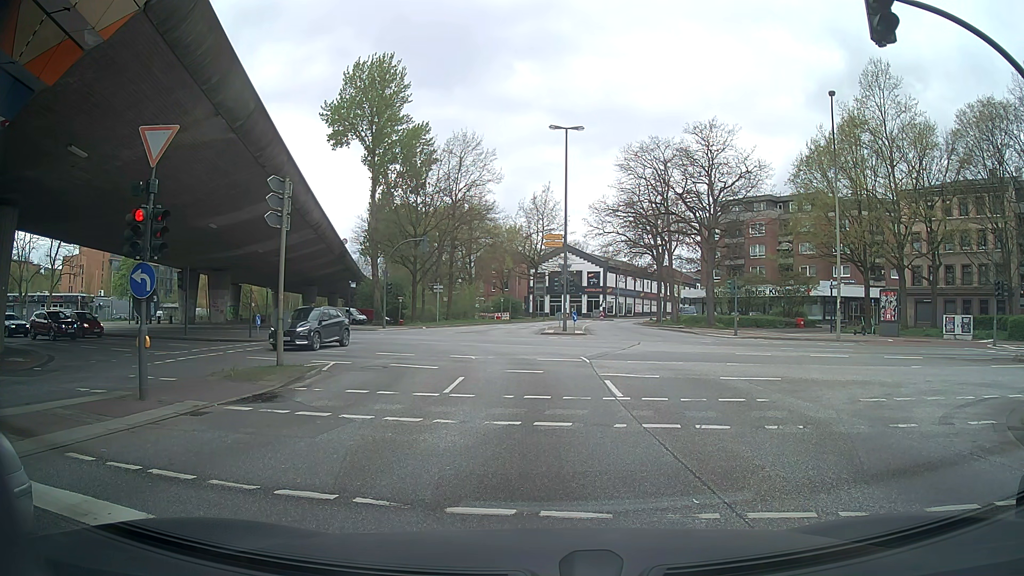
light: Day
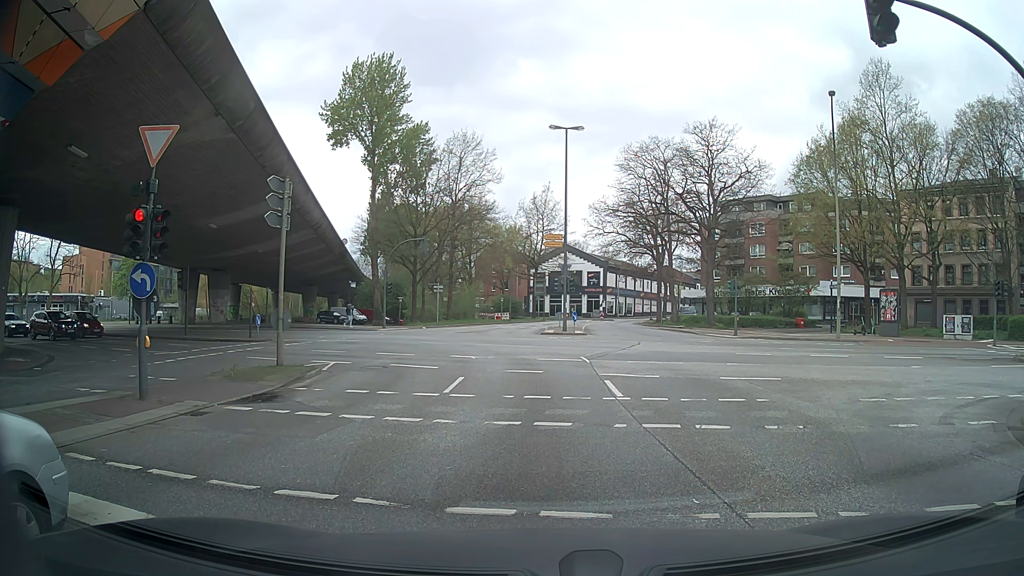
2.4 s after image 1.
(0.0, 0.0) m; 0°
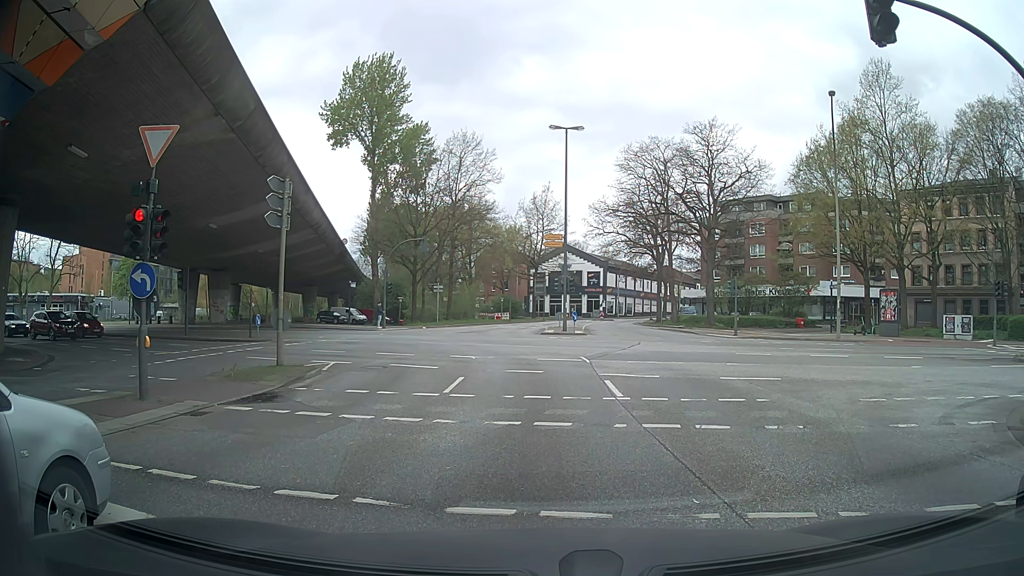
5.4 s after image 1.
(0.0, 0.0) m; 0°
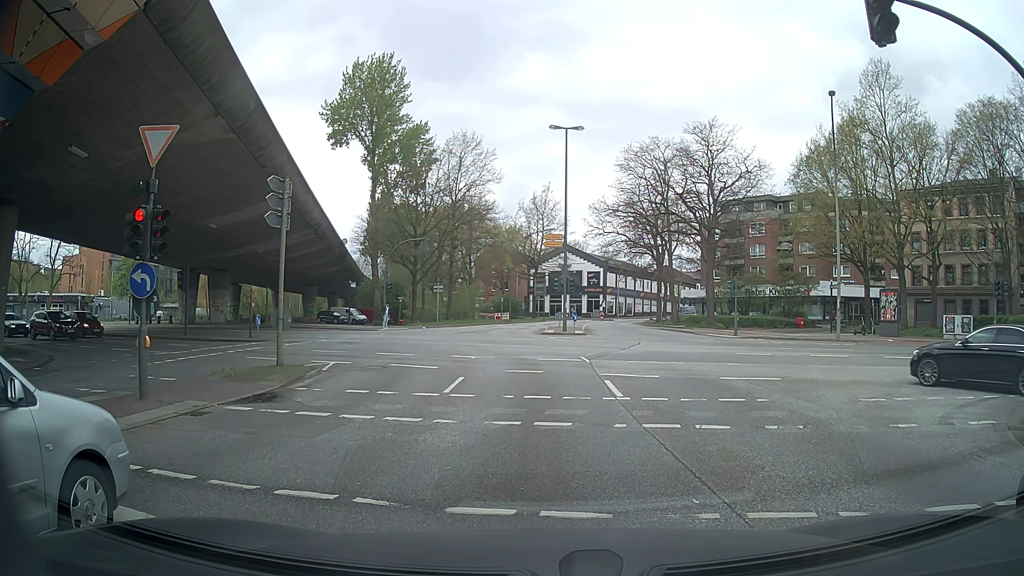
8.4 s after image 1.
(0.0, 0.0) m; 0°
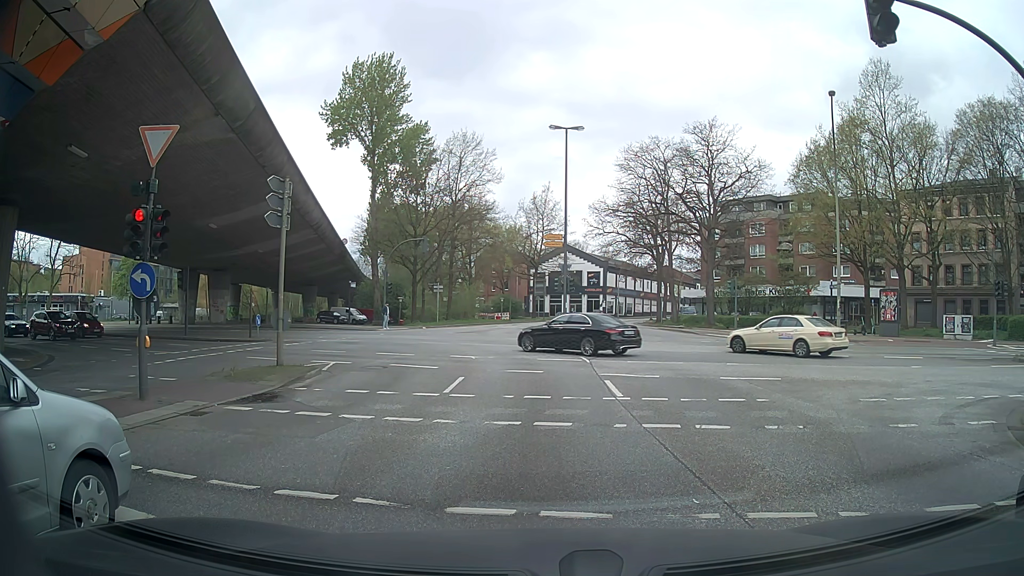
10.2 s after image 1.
(0.0, 0.0) m; 0°
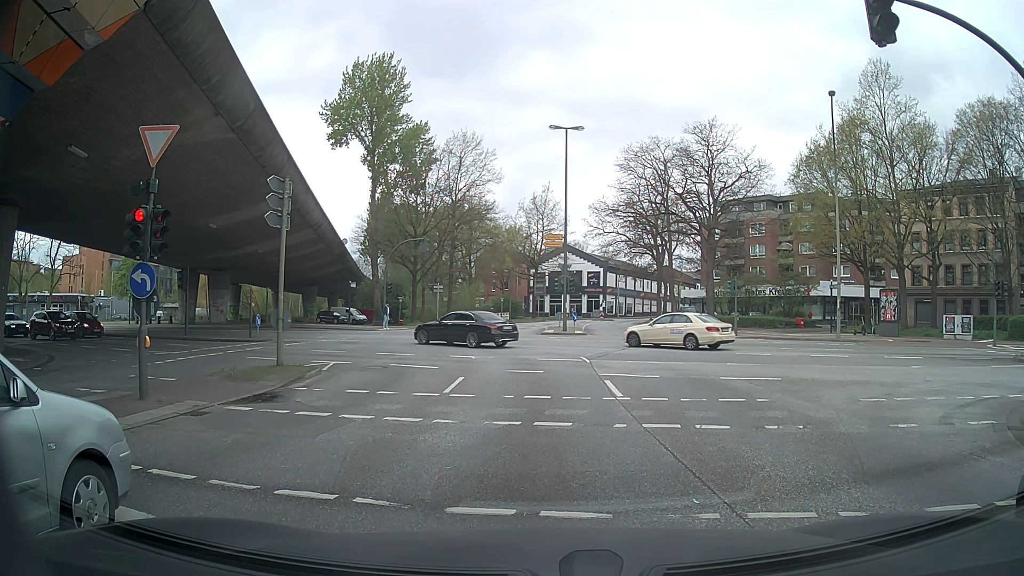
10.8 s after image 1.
(0.0, 0.0) m; 0°
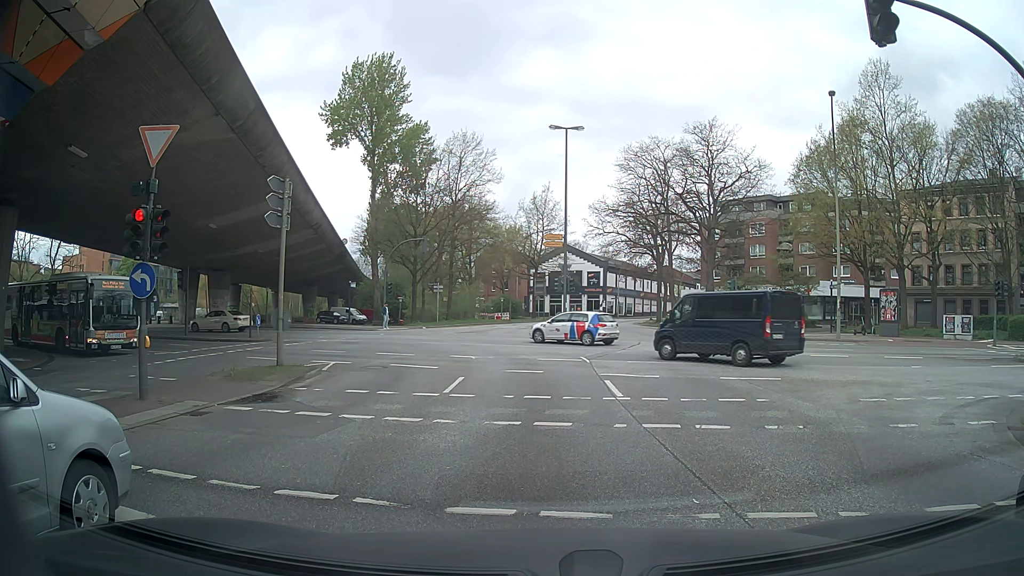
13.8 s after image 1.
(0.0, 0.0) m; 0°
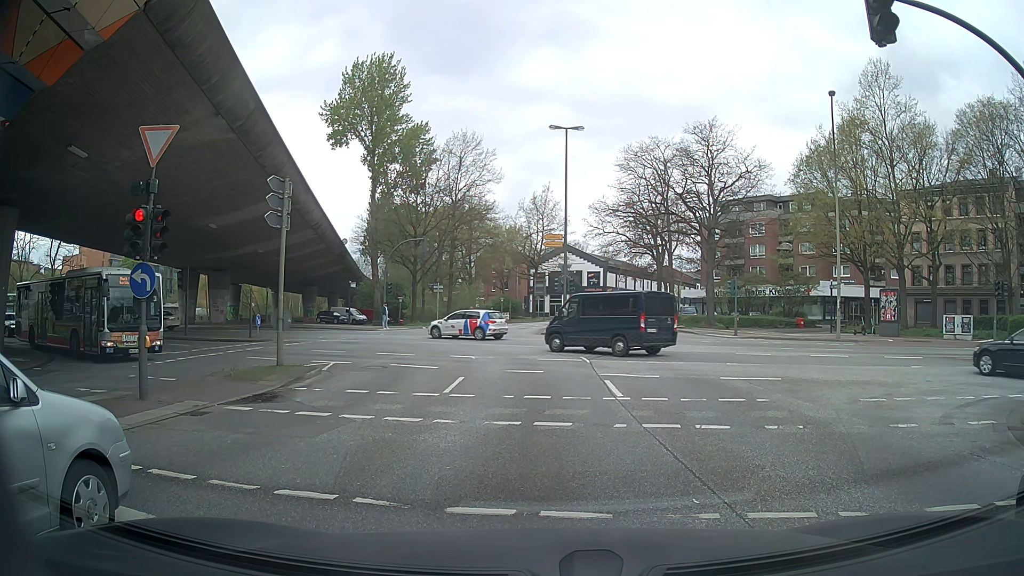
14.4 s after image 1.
(0.0, 0.0) m; 0°
(0, +10) (0, +20) (-2, +30) (-8, +37) (-17, +42) (-26, +46) (-36, +48) (-45, +50) (-55, +52) (-65, +54) m
